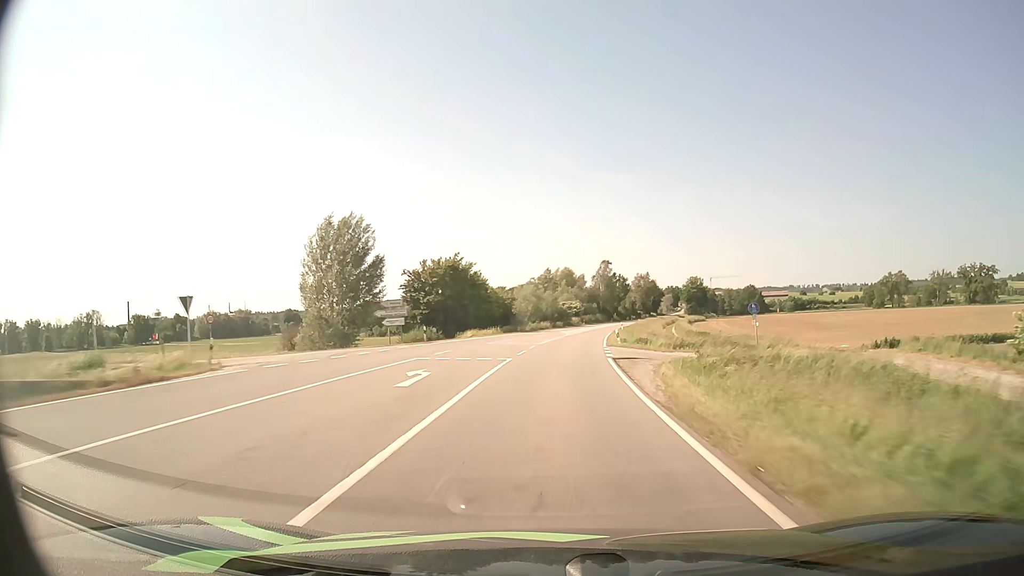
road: secondary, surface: asphalt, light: Day
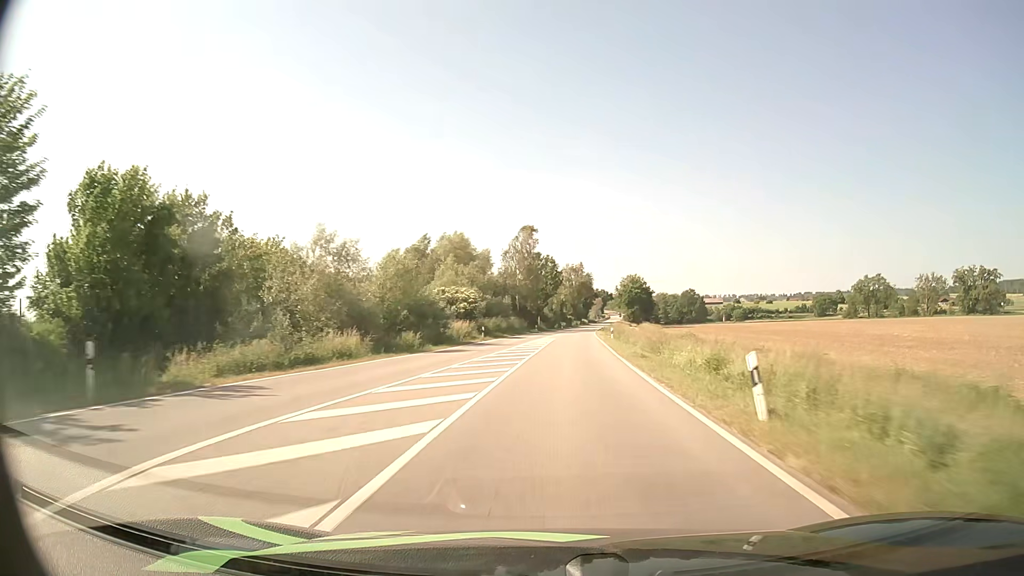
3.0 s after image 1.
(+4.1, +68.4) m; +7°
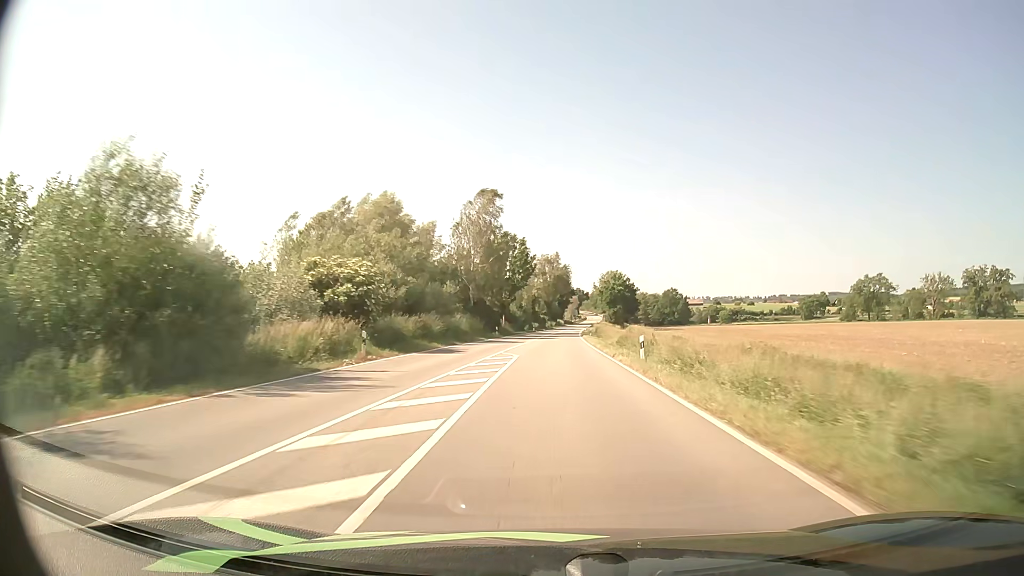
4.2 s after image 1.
(+0.6, +27.3) m; +2°
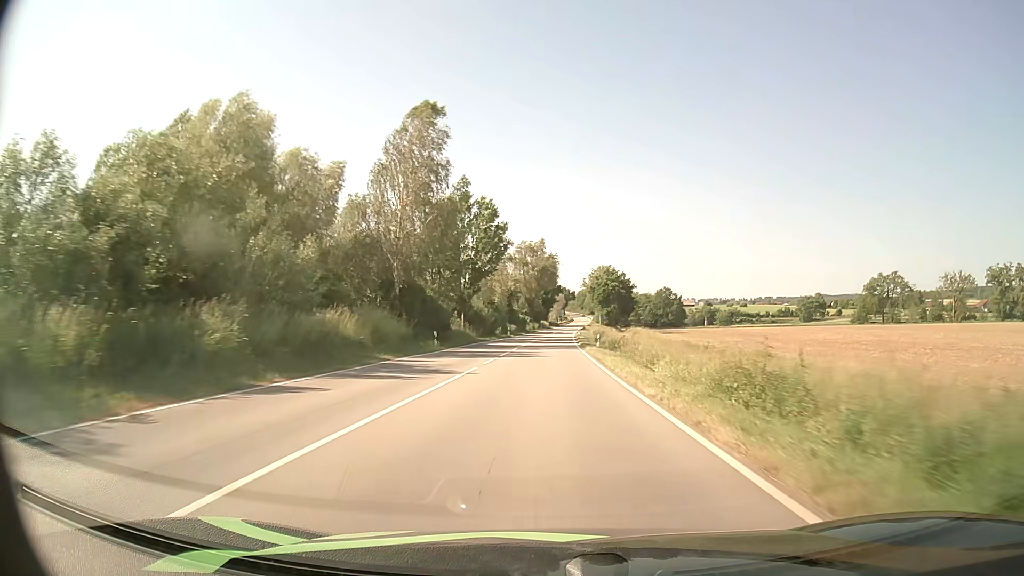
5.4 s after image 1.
(+0.5, +27.3) m; +2°
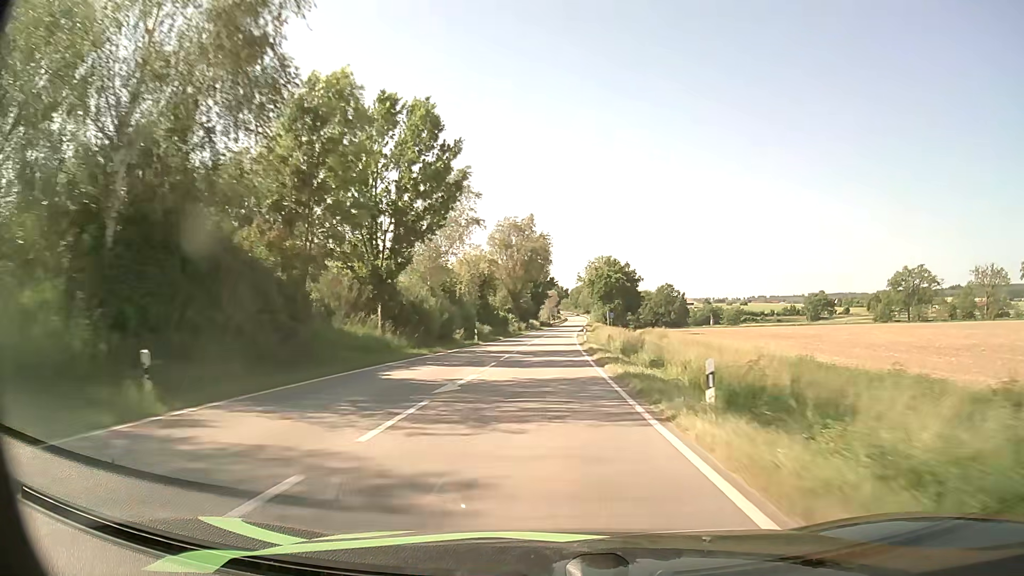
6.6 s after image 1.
(+0.2, +27.3) m; +1°
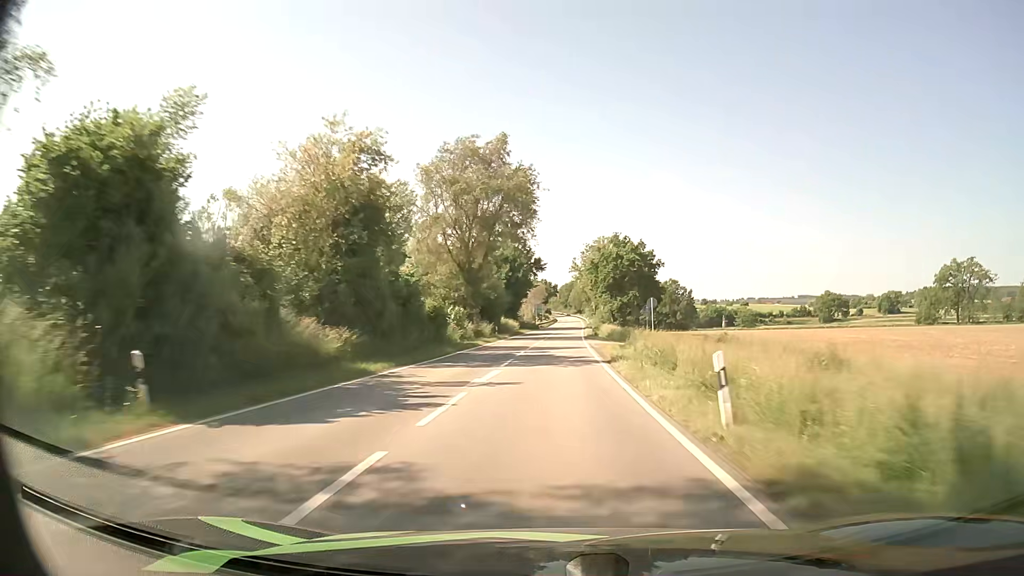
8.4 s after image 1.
(+0.3, +40.9) m; +1°
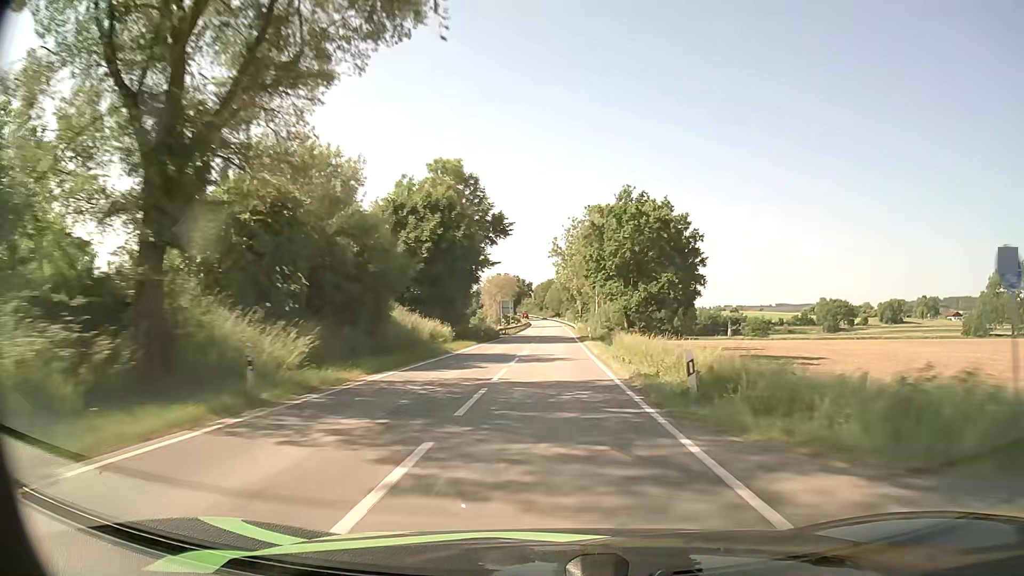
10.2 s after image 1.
(+0.5, +40.8) m; +2°
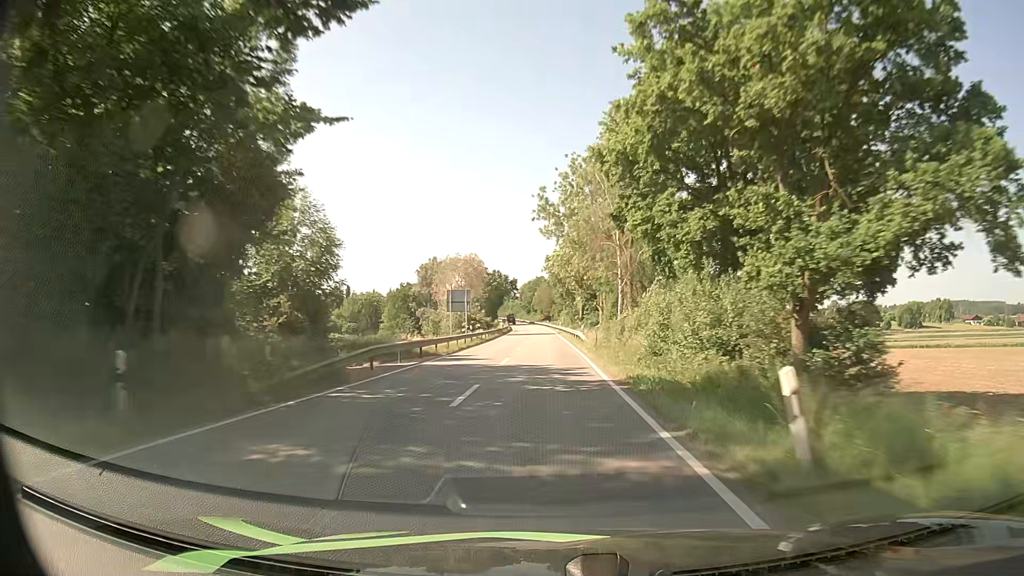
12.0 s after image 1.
(+0.7, +40.6) m; +1°
